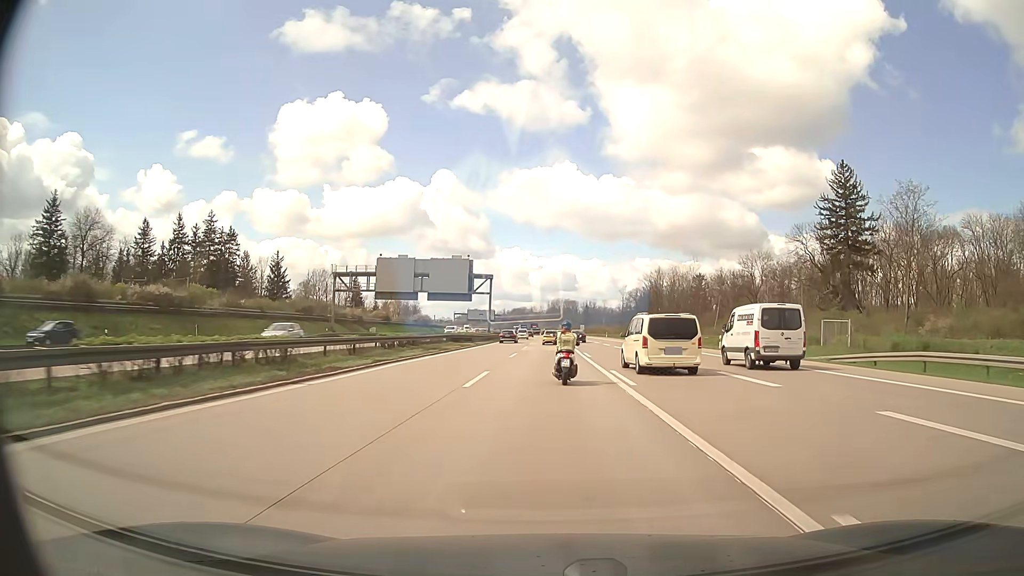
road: motorway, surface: asphalt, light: Day
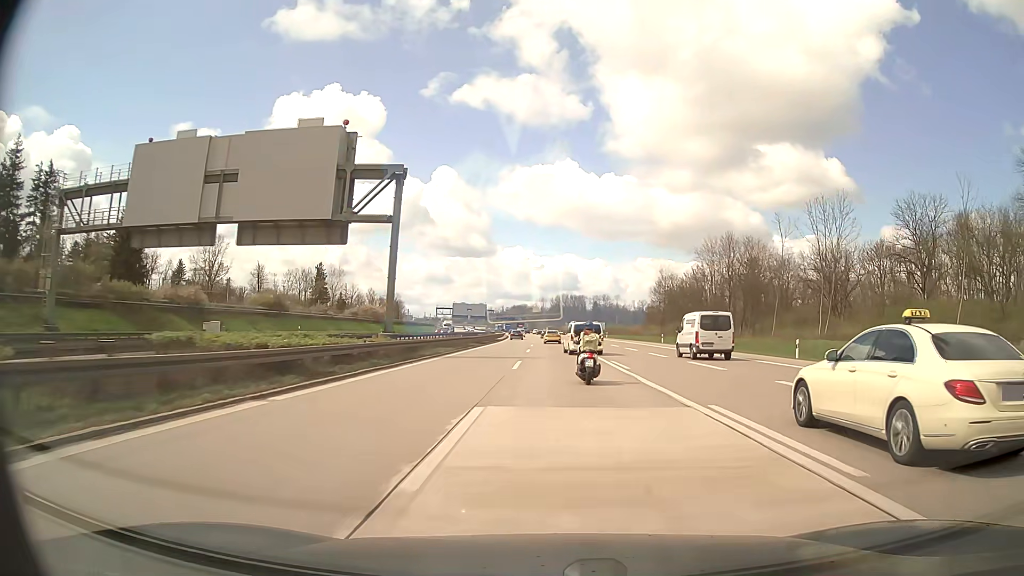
(-0.6, +64.6) m; 0°
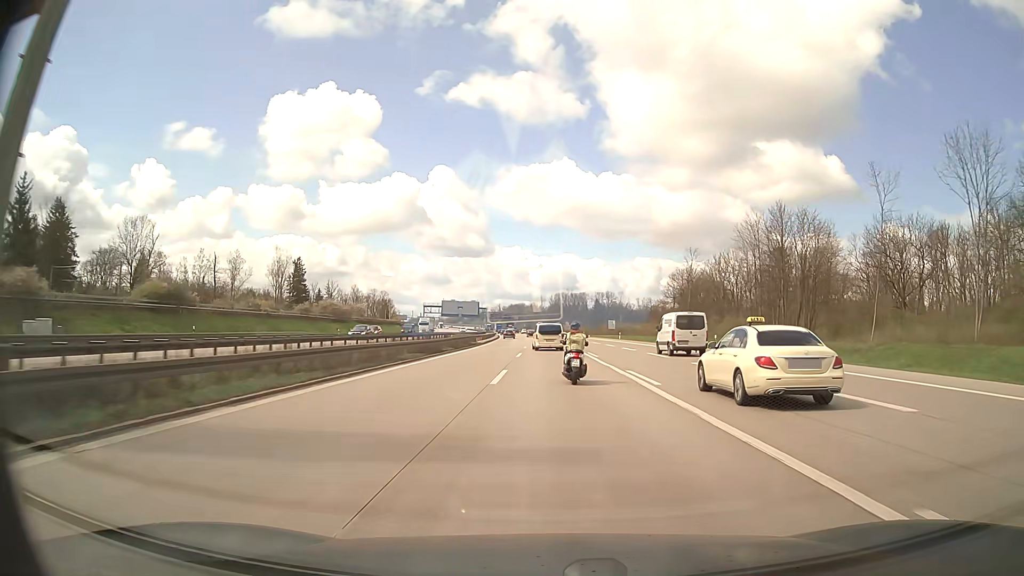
(+0.1, +25.9) m; 0°
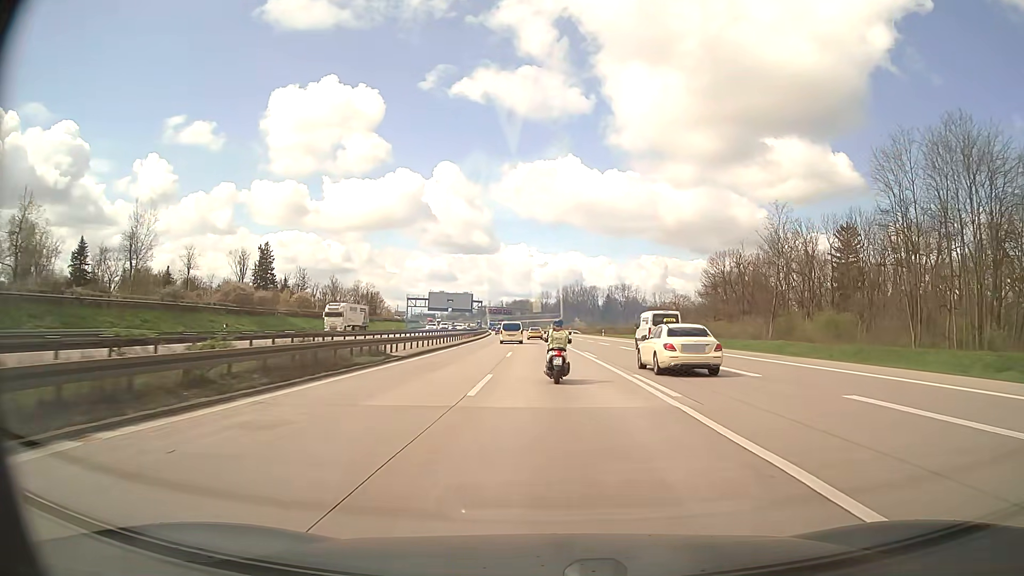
(-0.1, +39.8) m; 0°
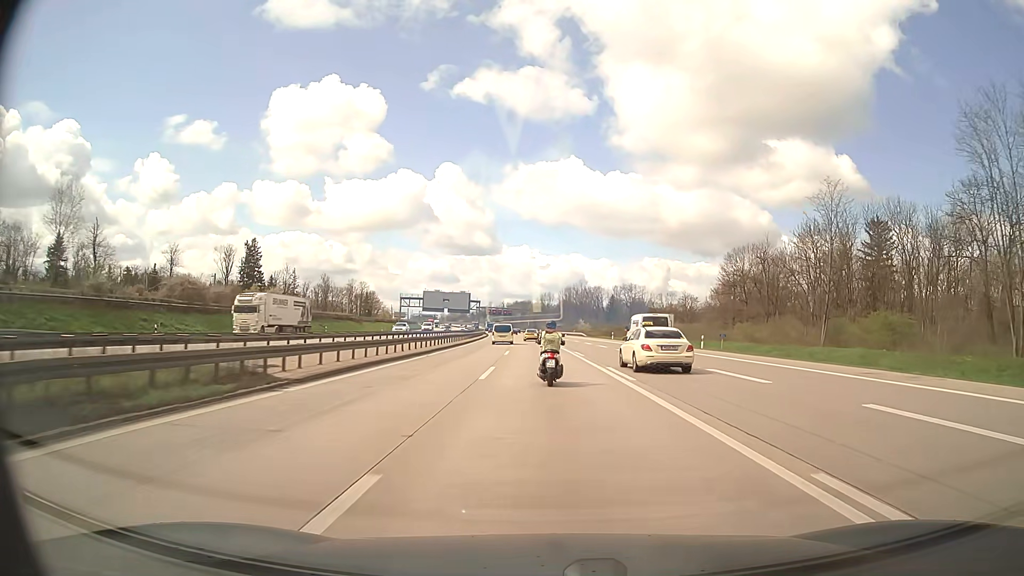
(0.0, +13.2) m; 0°
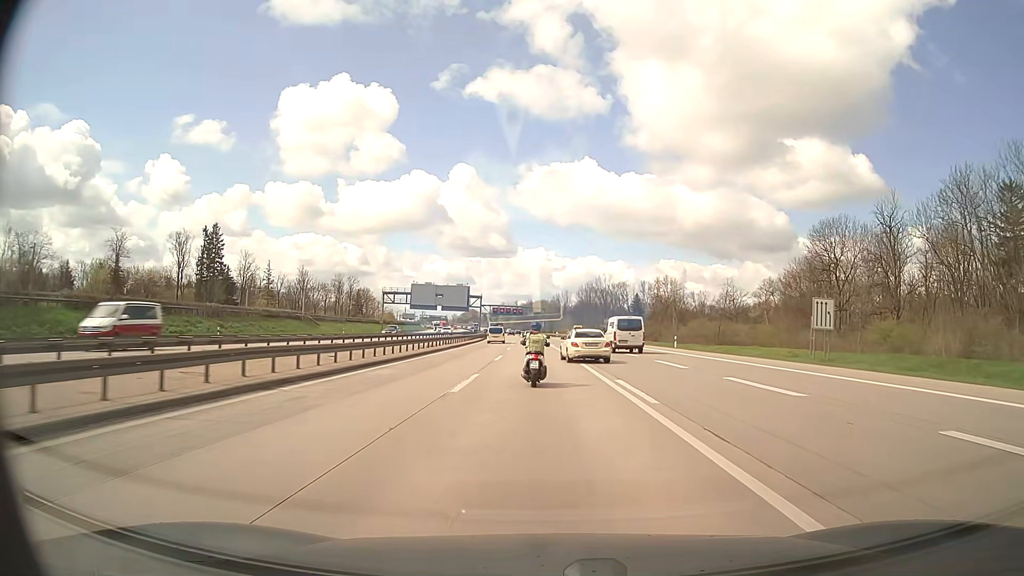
(-0.4, +39.7) m; -1°
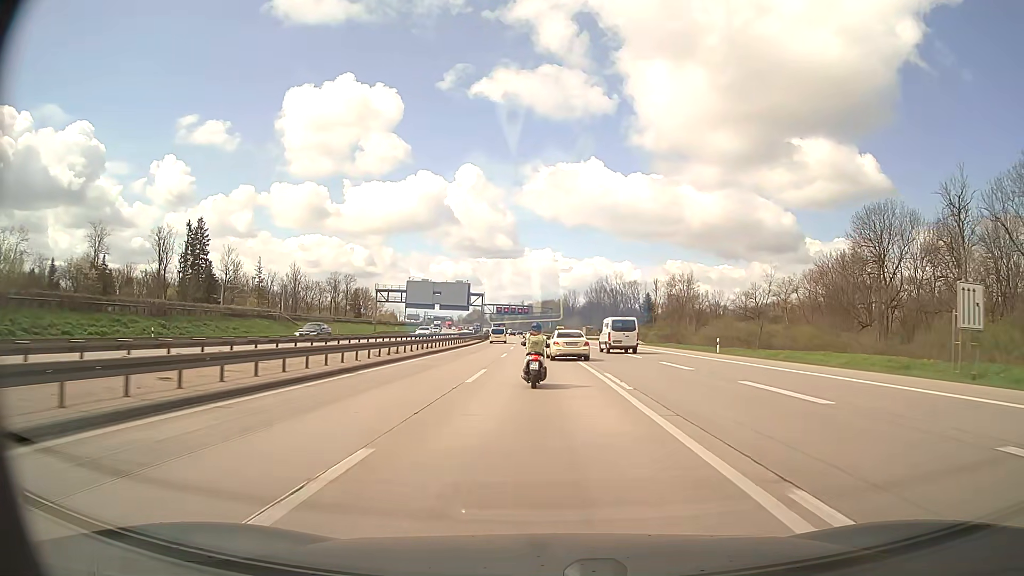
(-0.1, +13.3) m; -1°
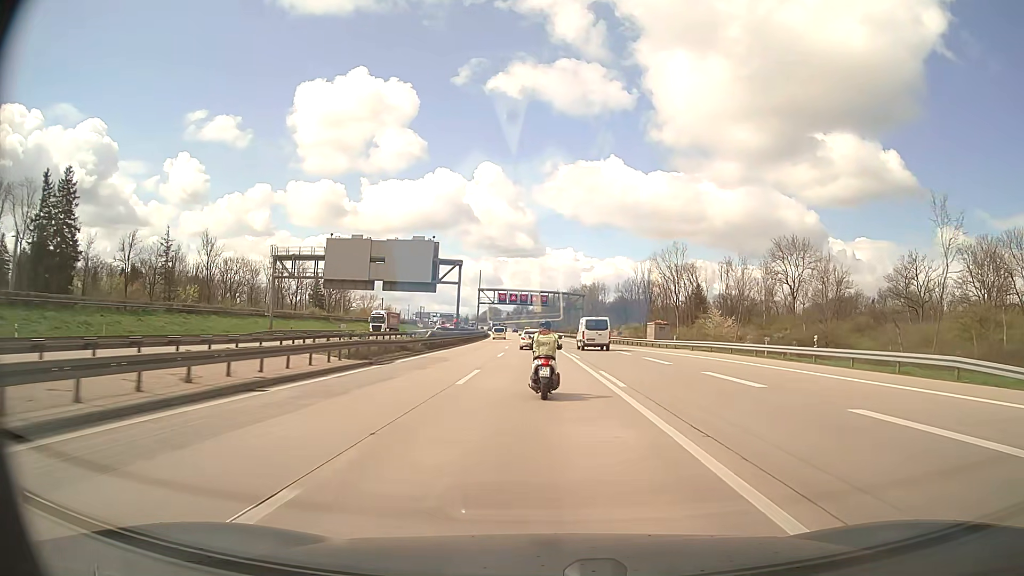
(-1.4, +68.2) m; -2°
(0, +10) (0, +20) (0, +30) (0, +40) (-1, +50) (-1, +60) (-1, +70) (-2, +80) (-2, +90) (-3, +100) m
